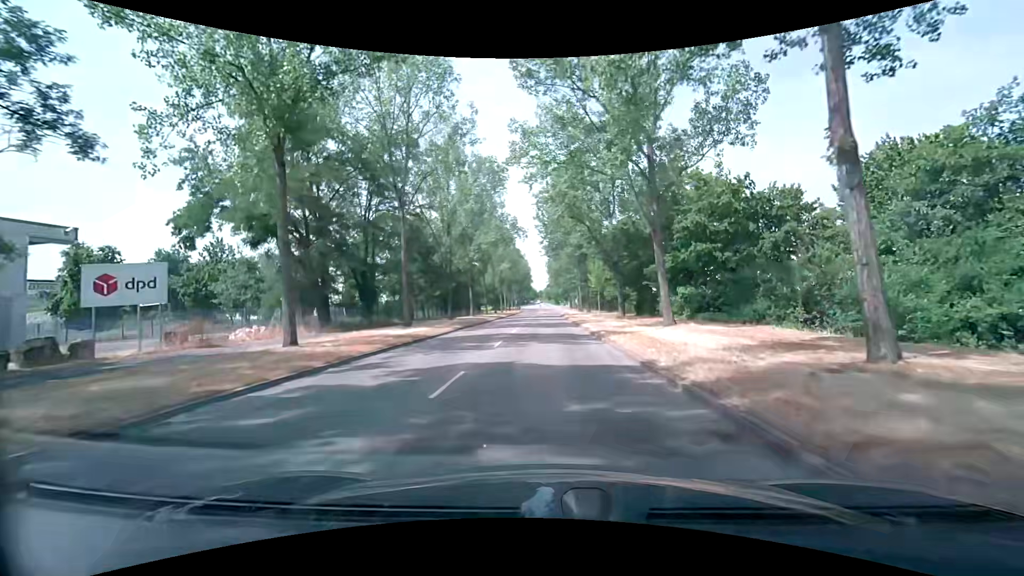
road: secondary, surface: asphalt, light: Day
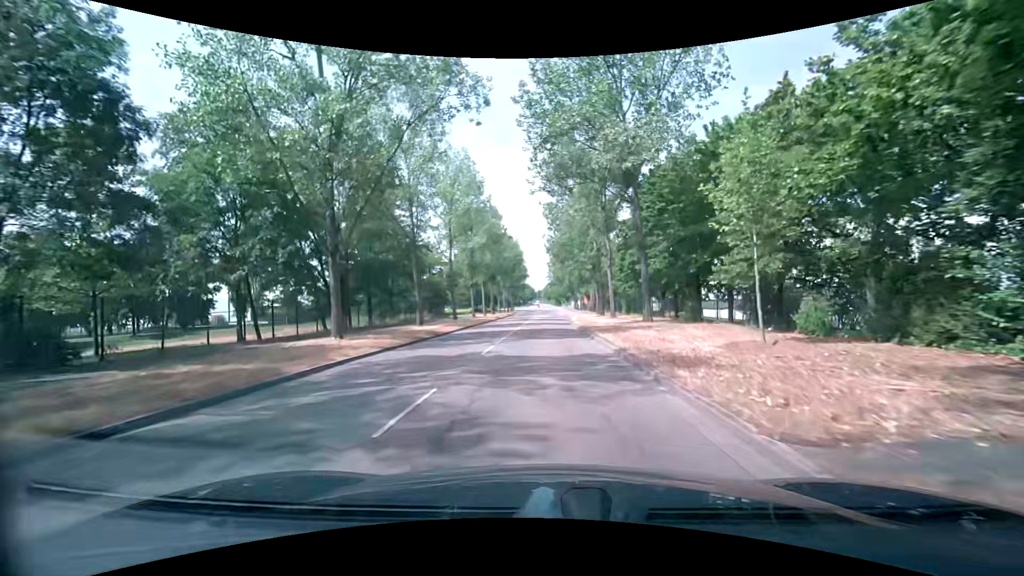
(+0.2, +38.2) m; 0°
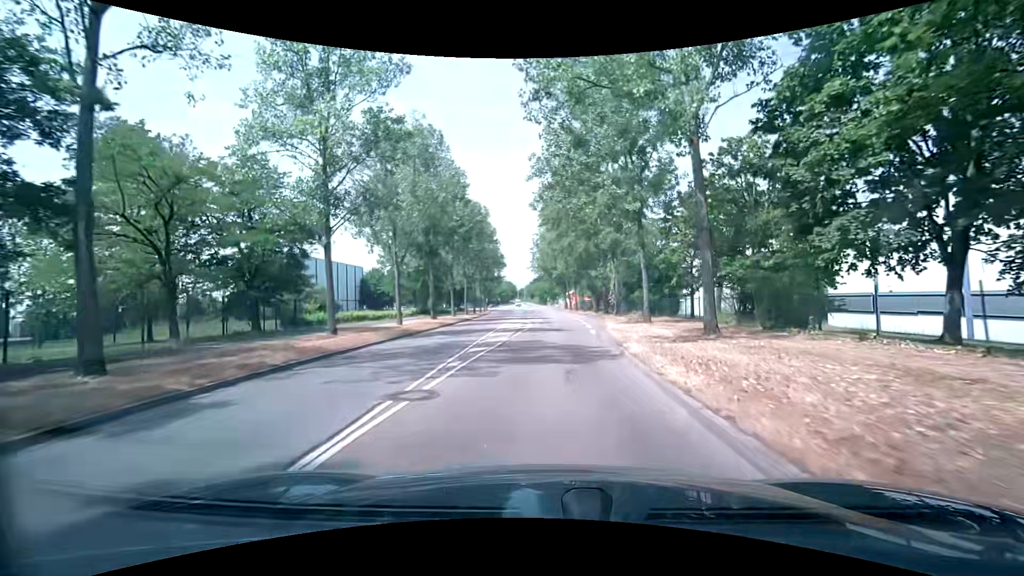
(-0.1, +38.7) m; +2°
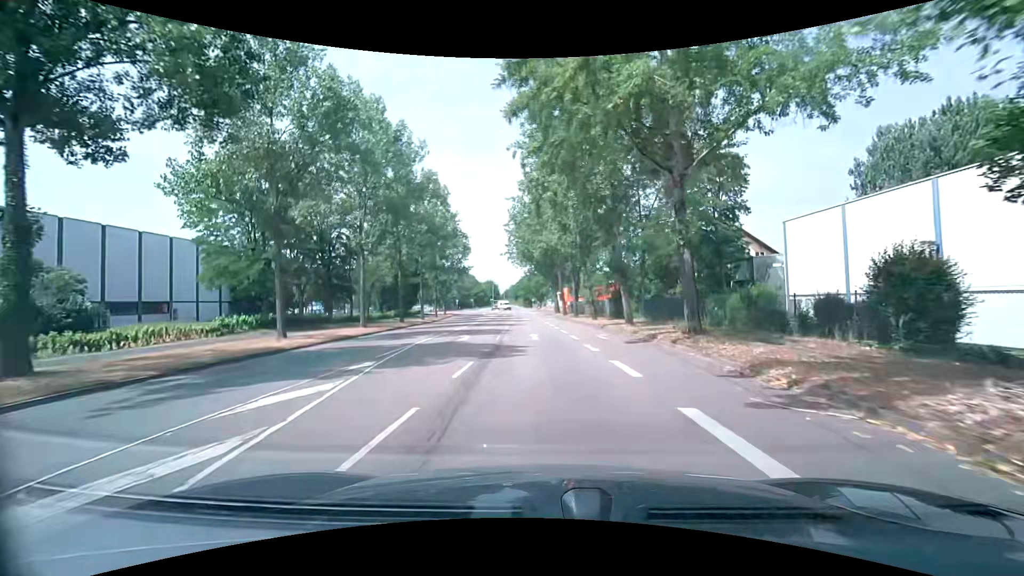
(+0.5, +38.9) m; 0°
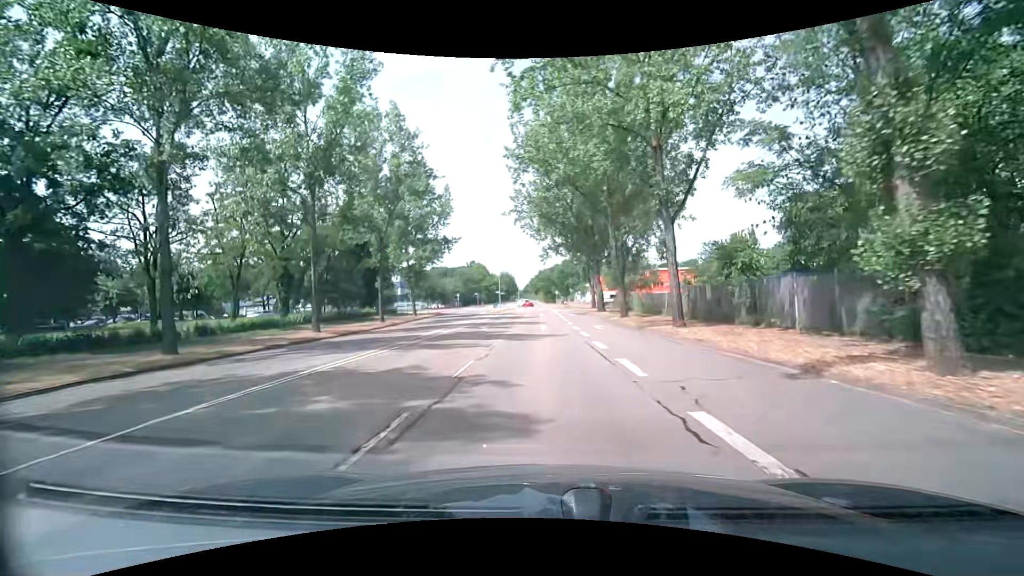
(-0.7, +36.4) m; -3°
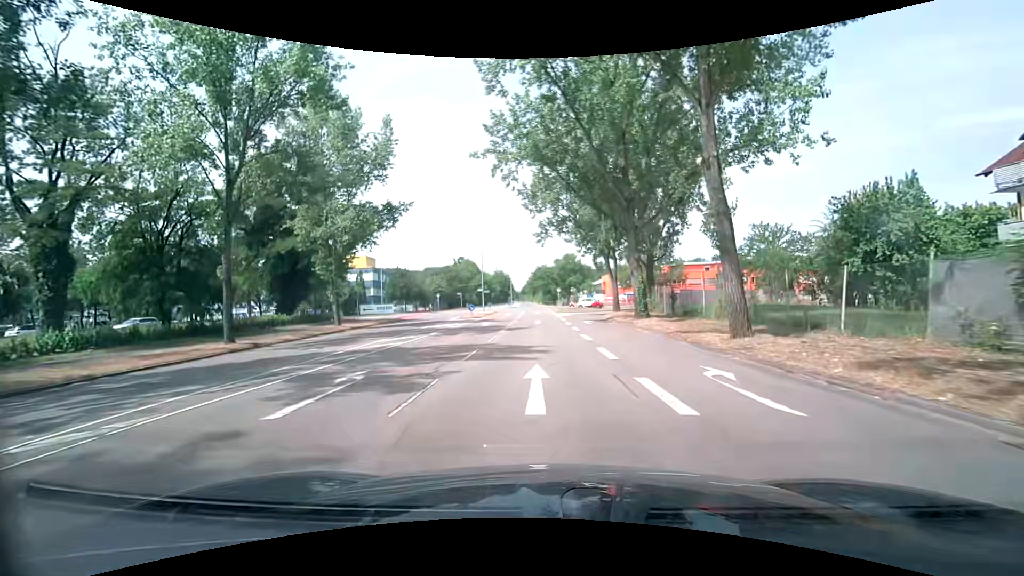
(+0.2, +21.3) m; 0°
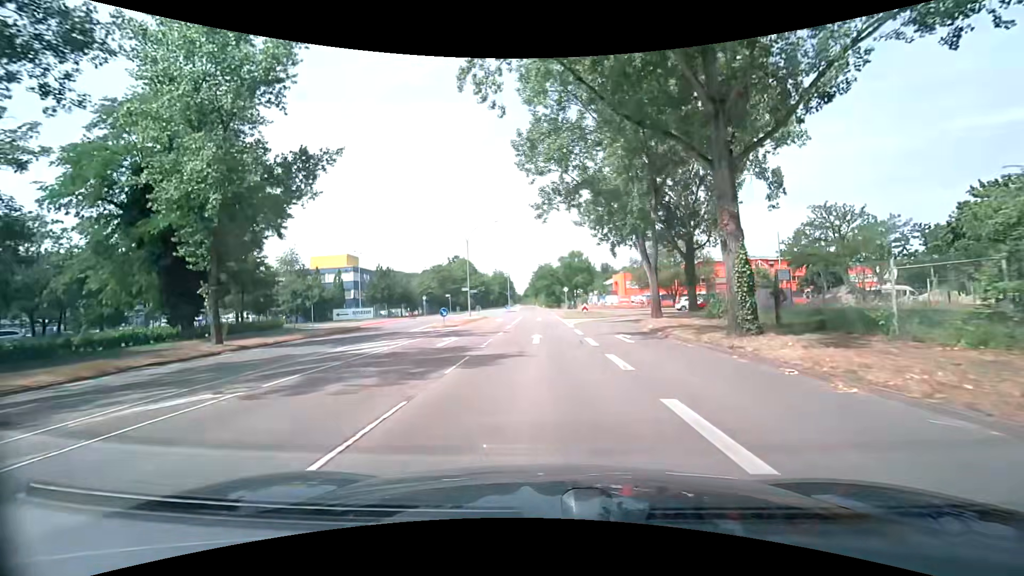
(0.0, +14.1) m; 0°
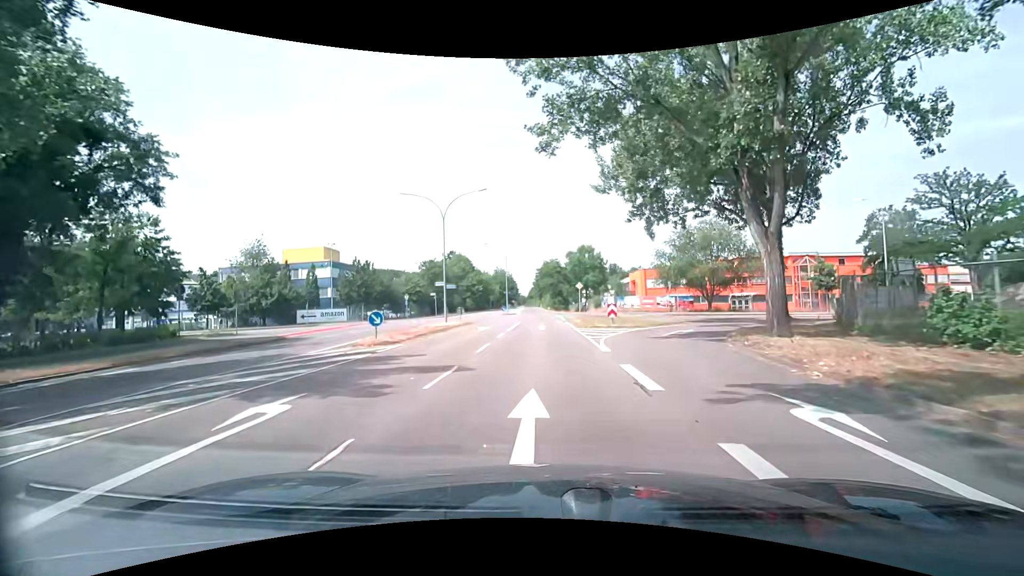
(-0.1, +14.2) m; -1°
(0, +10) (0, +20) (0, +30) (0, +40) (0, +50) (0, +60) (-1, +70) (-1, +80) (-2, +90) (-2, +100) m
